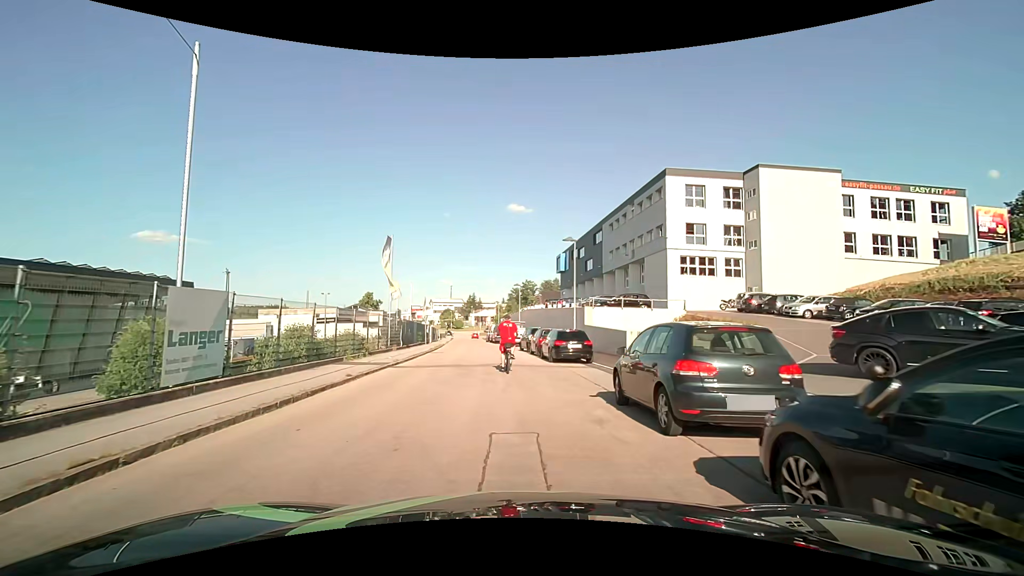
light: Day
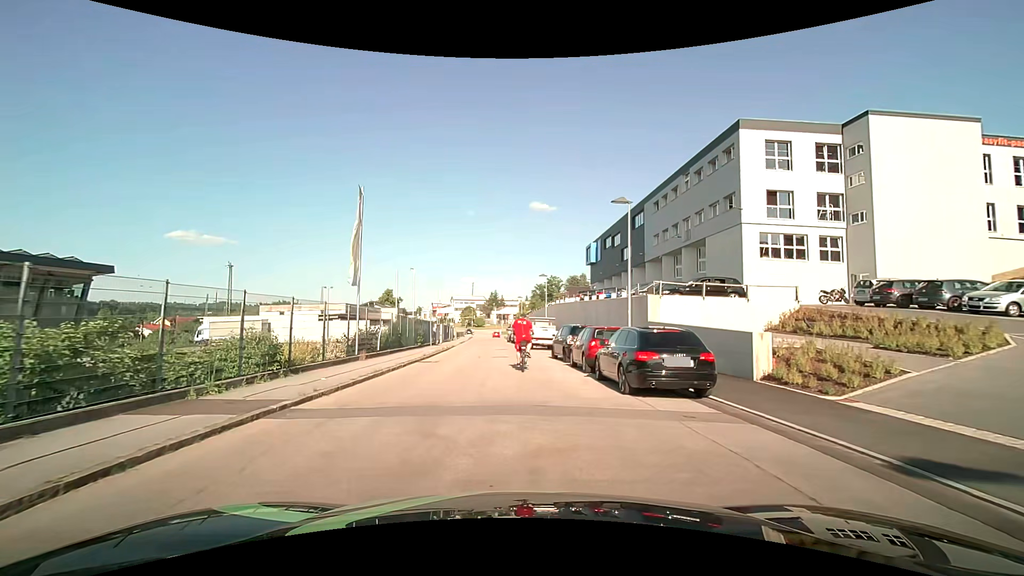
(-0.4, +10.6) m; -3°
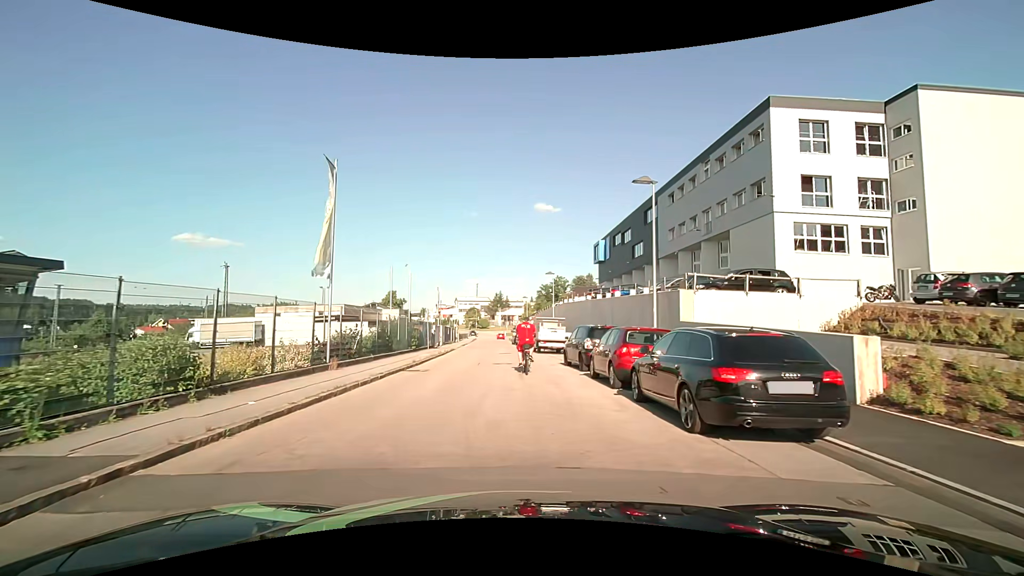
(0.0, +3.8) m; -1°
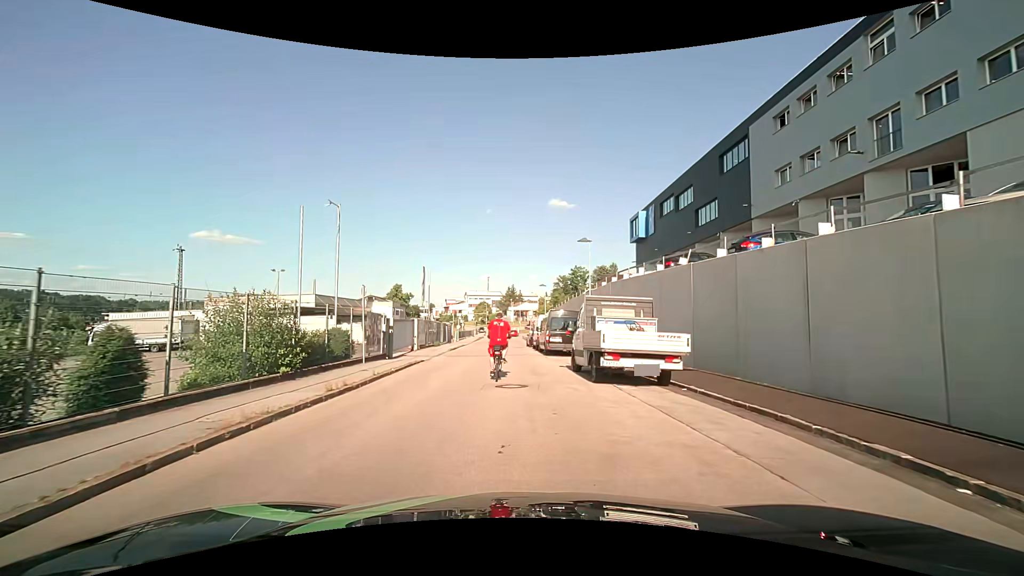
(-0.2, +19.2) m; -2°
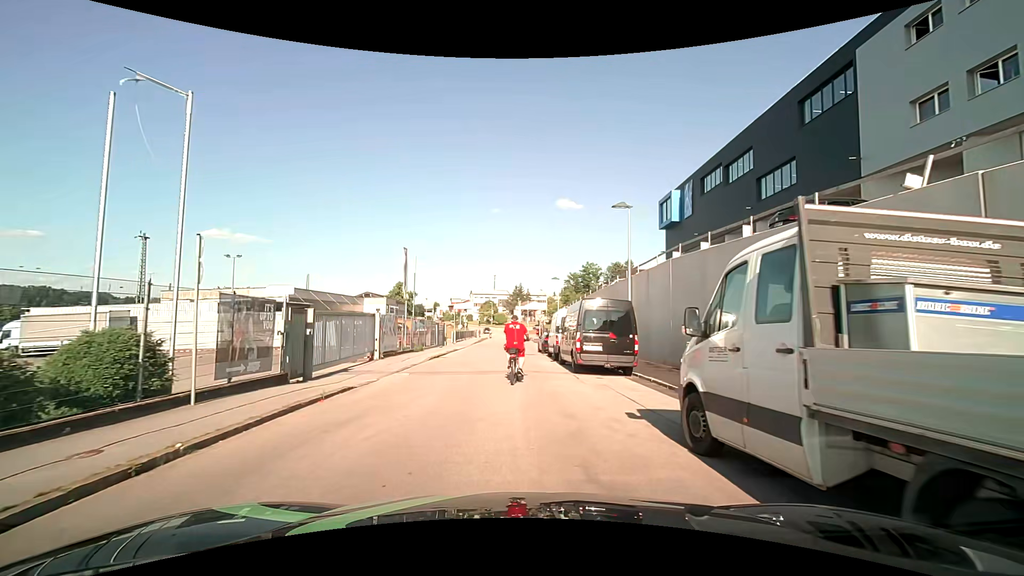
(0.0, +10.8) m; 0°
